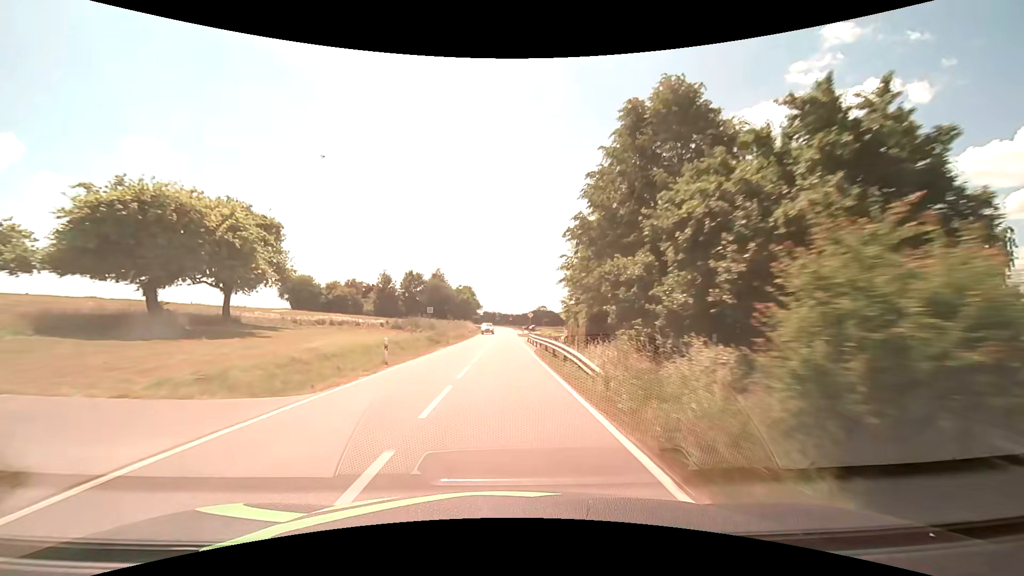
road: secondary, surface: asphalt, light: Day
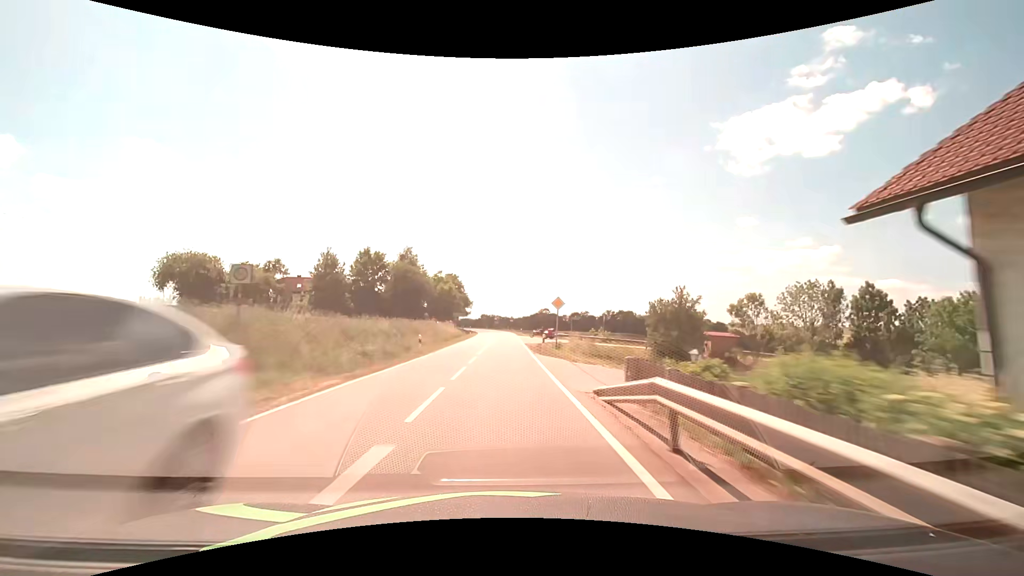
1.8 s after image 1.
(0.0, +36.3) m; 0°
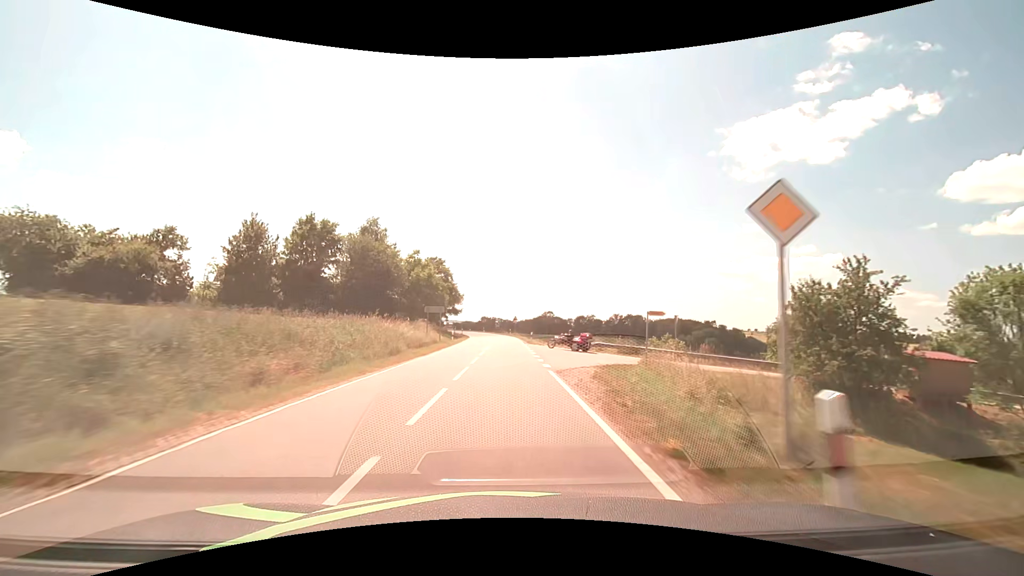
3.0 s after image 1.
(-0.1, +24.1) m; 0°
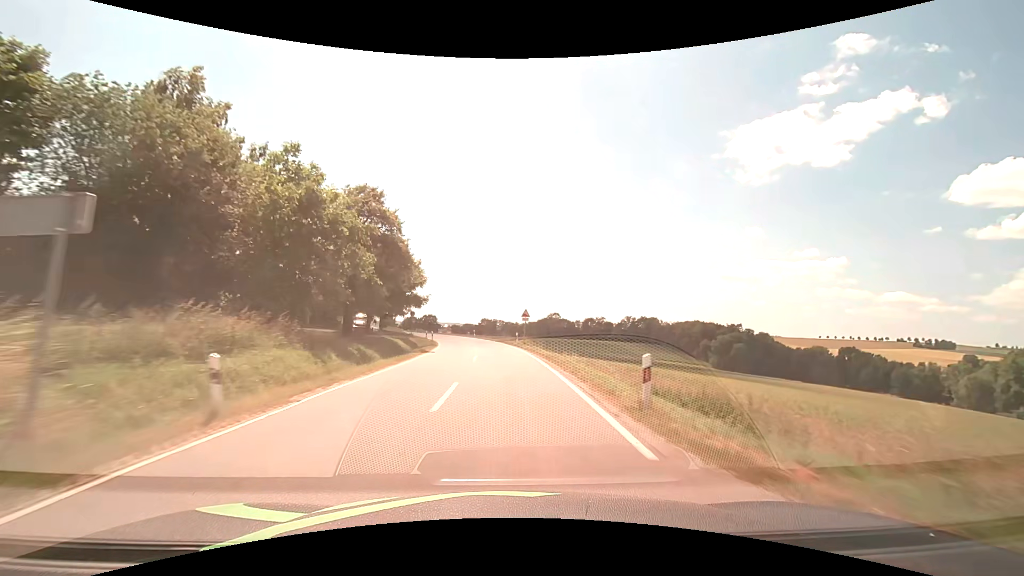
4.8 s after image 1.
(-0.1, +36.1) m; 0°
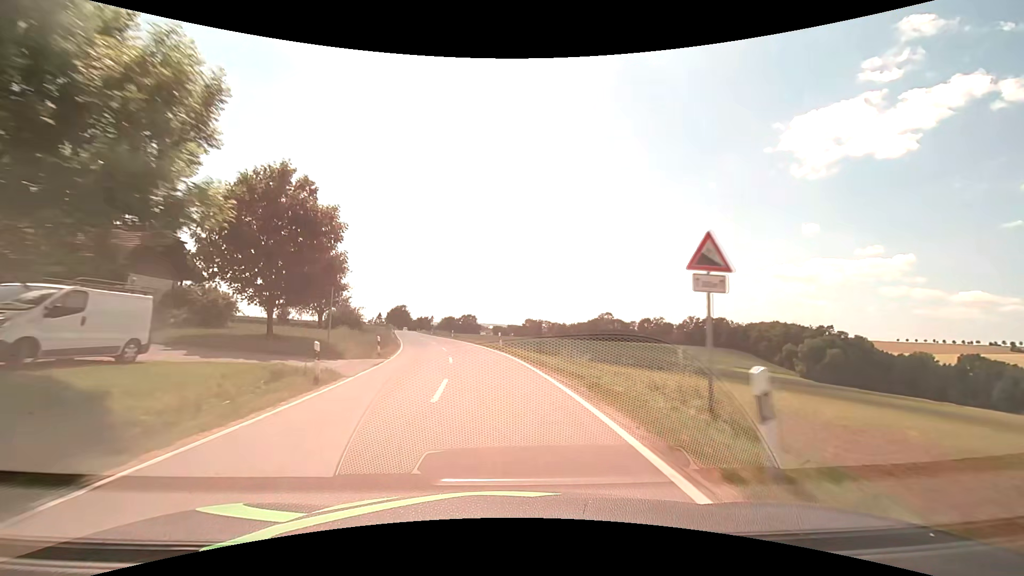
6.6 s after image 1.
(-0.8, +36.1) m; -5°
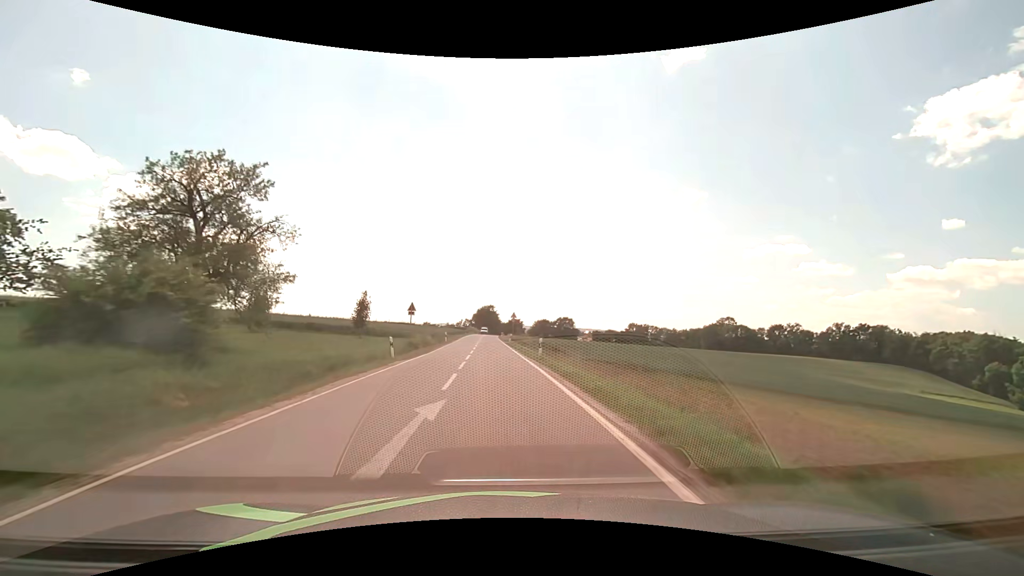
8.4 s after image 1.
(-3.4, +35.9) m; -11°
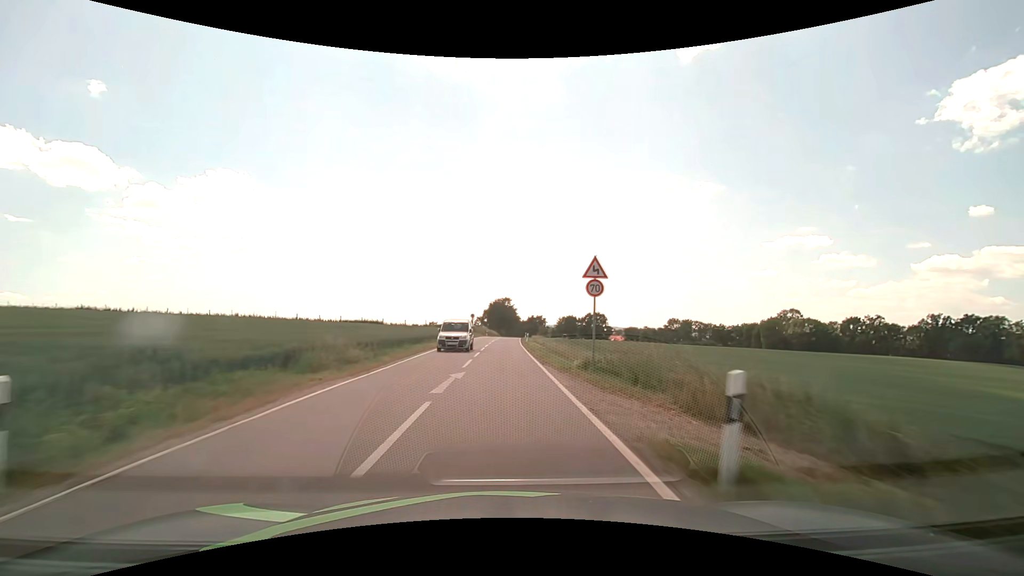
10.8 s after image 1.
(-1.6, +48.4) m; -2°
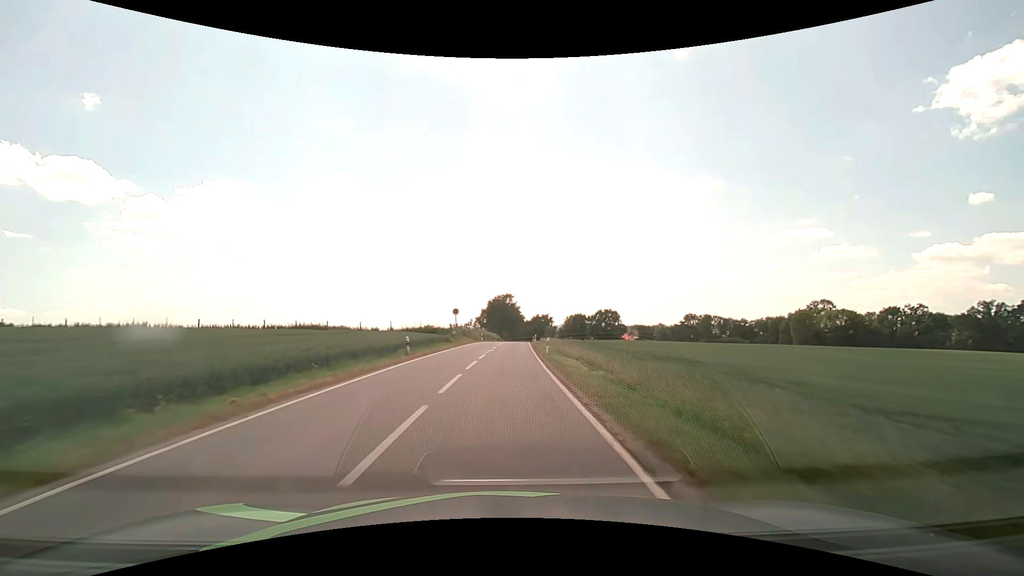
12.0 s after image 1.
(0.0, +24.3) m; 0°
(0, +10) (0, +20) (0, +30) (0, +40) (+1, +50) (+1, +60) (+1, +70) (+2, +80) (+2, +90) (+3, +100) m
